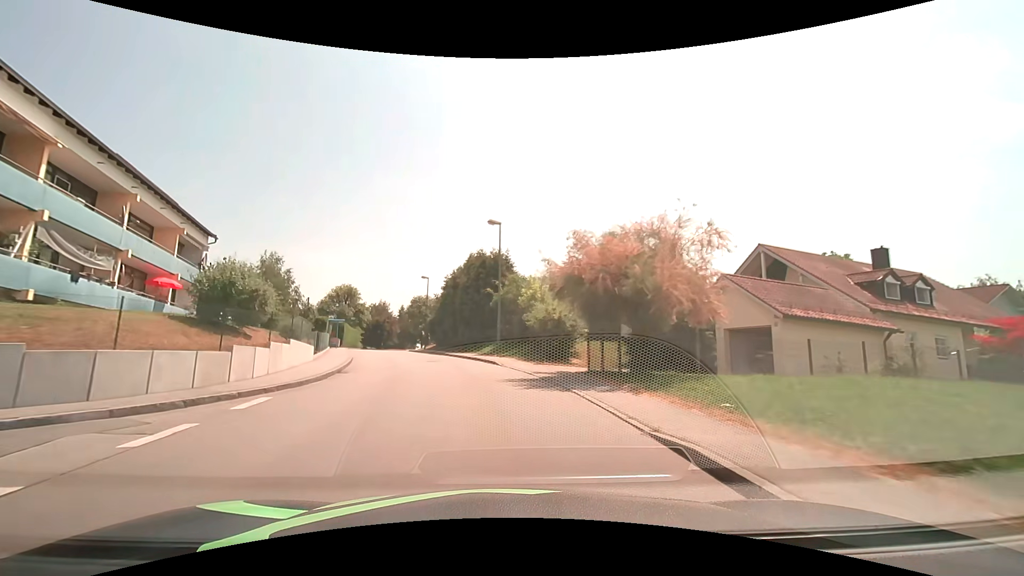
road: unclassified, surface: asphalt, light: Day
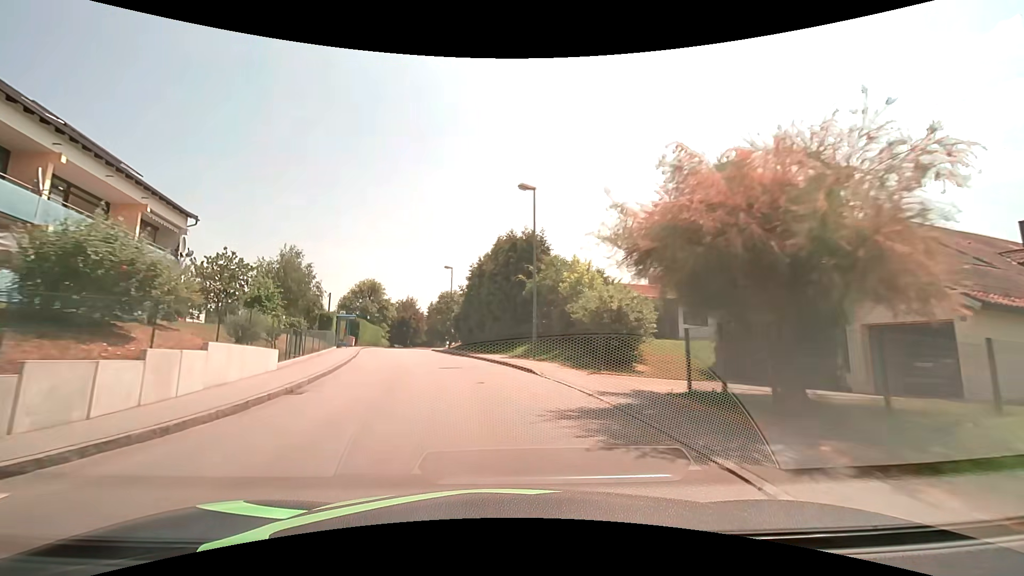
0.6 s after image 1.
(-0.2, +6.7) m; -4°
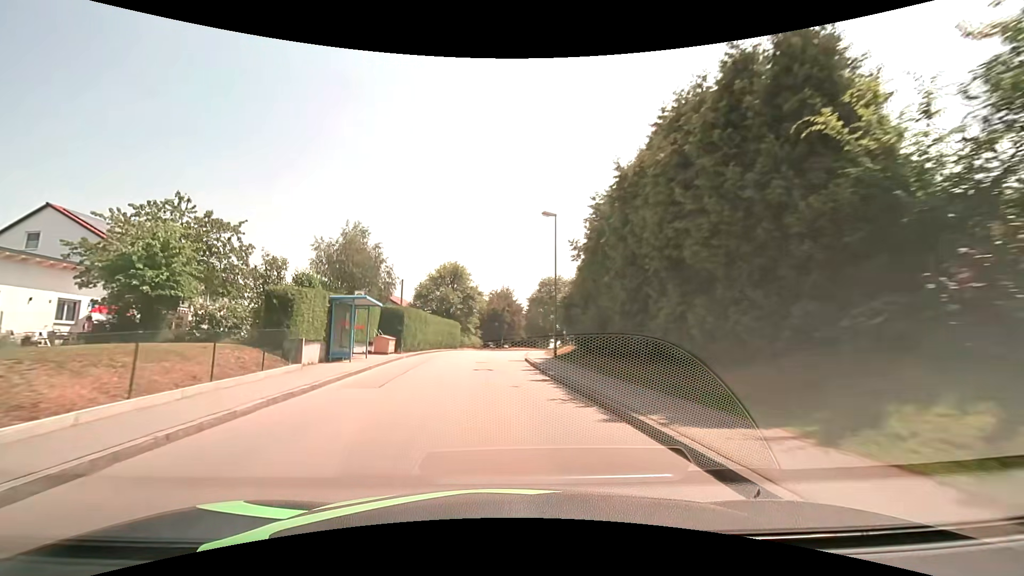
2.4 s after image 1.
(-2.4, +21.3) m; -12°
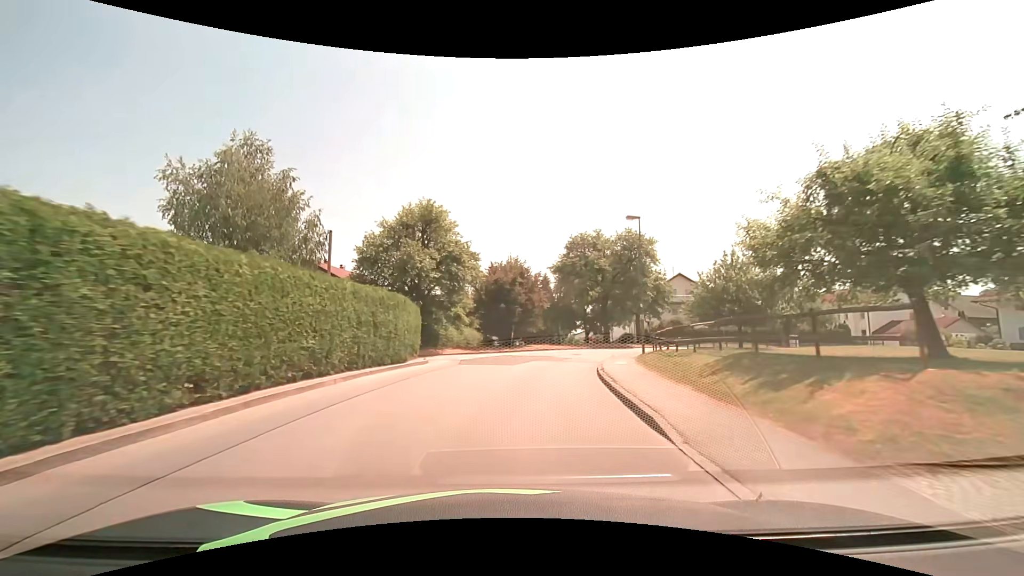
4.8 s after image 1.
(-0.8, +28.9) m; -1°
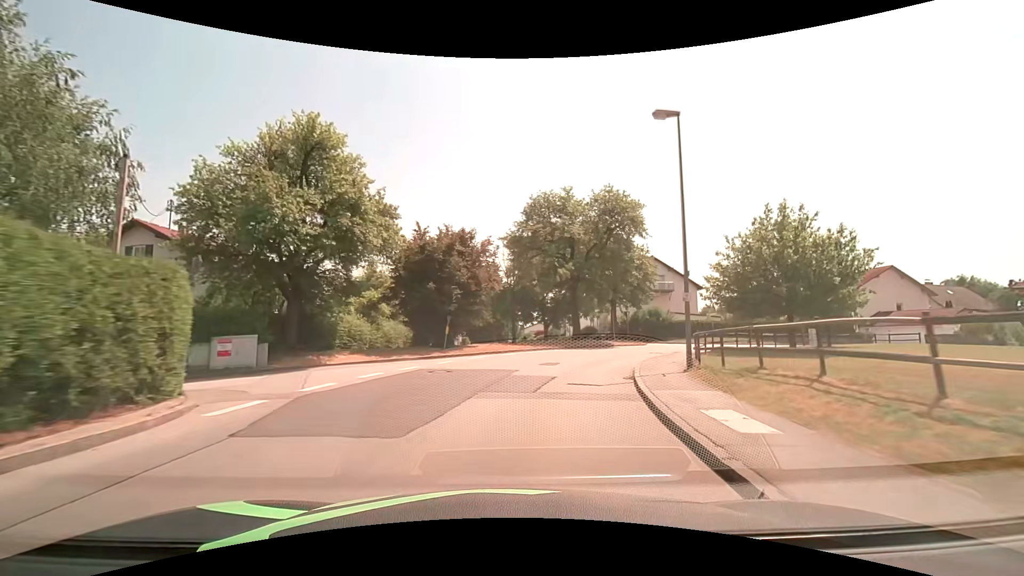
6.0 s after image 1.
(+0.6, +13.7) m; +6°
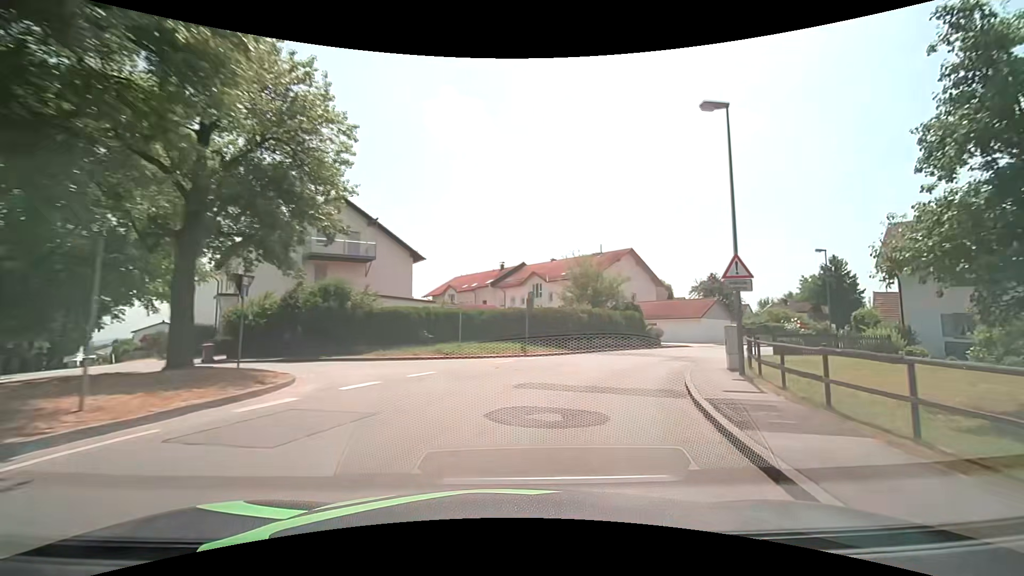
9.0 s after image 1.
(+8.3, +29.8) m; +35°
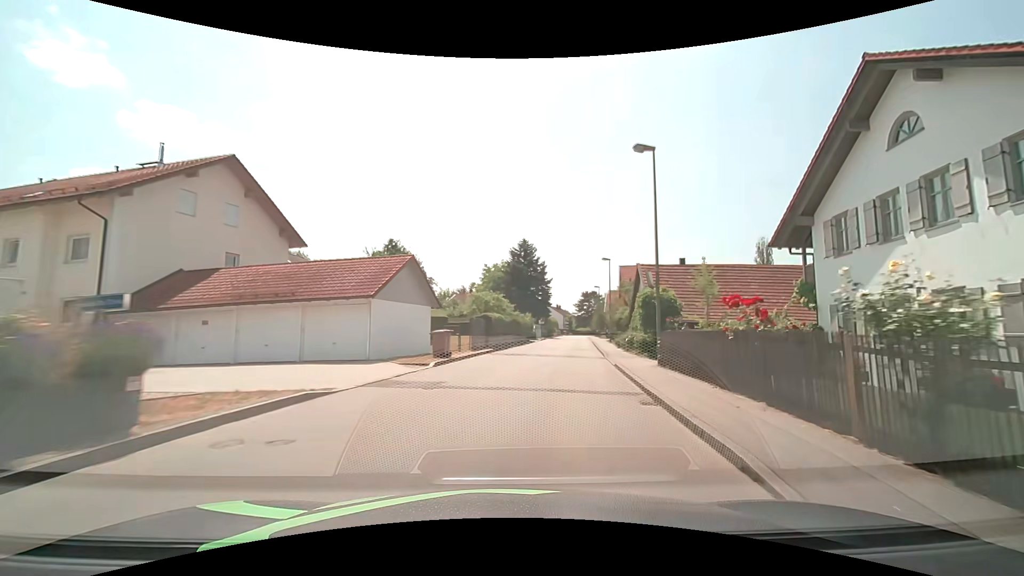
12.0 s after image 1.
(+10.4, +29.5) m; +37°
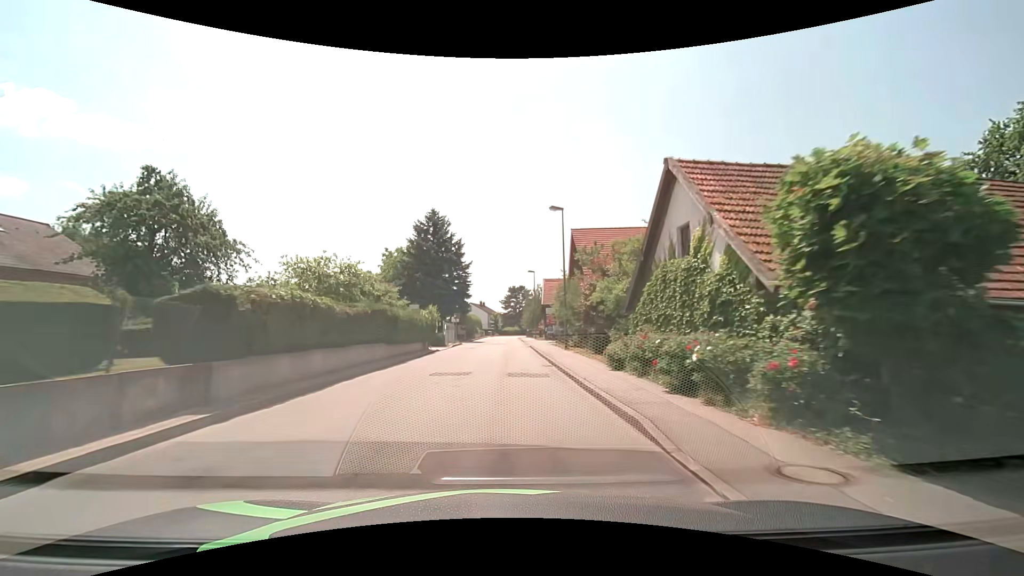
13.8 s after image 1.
(+2.3, +20.7) m; +9°
(0, +10) (0, +20) (0, +30) (0, +40) (0, +50) (0, +60) (0, +70) (0, +80) (0, +90) (0, +100) m
